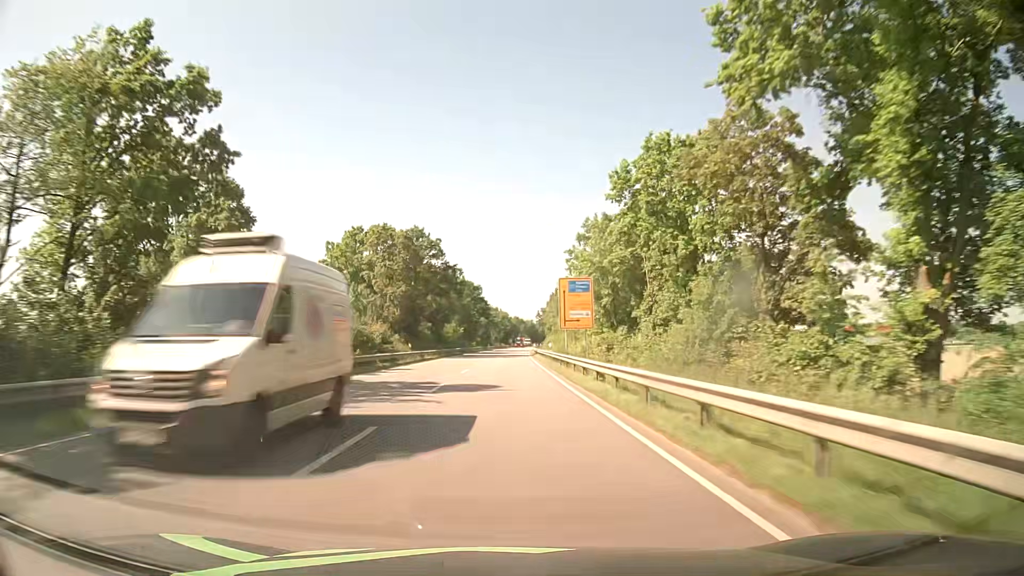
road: primary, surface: asphalt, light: Day
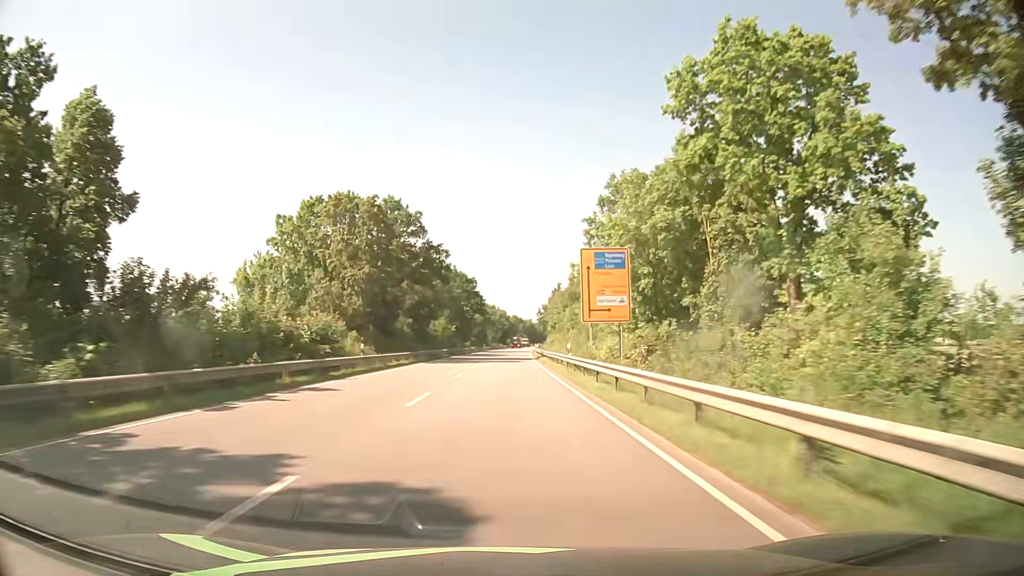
(0.0, +15.8) m; 0°
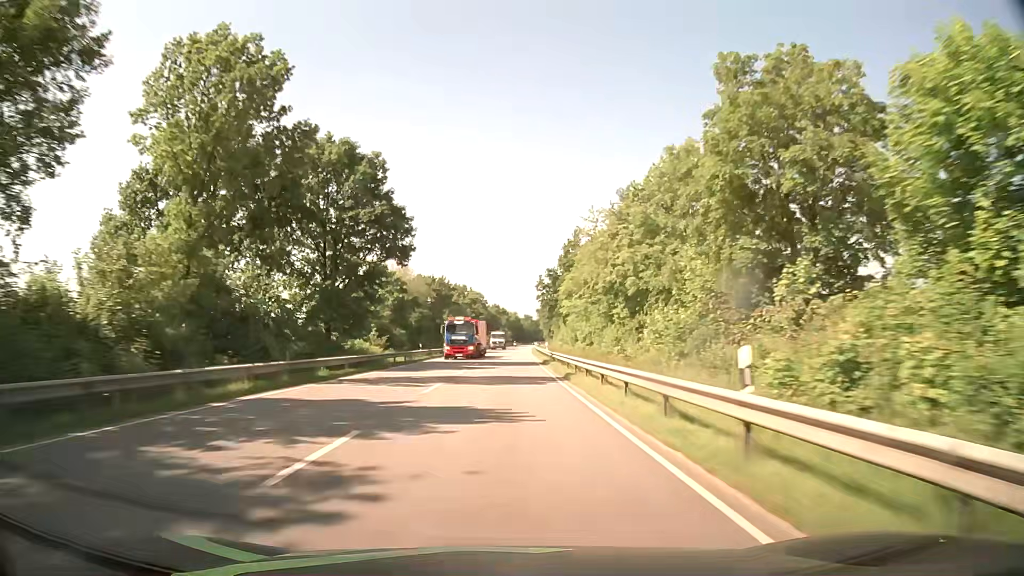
(+0.9, +79.2) m; +1°
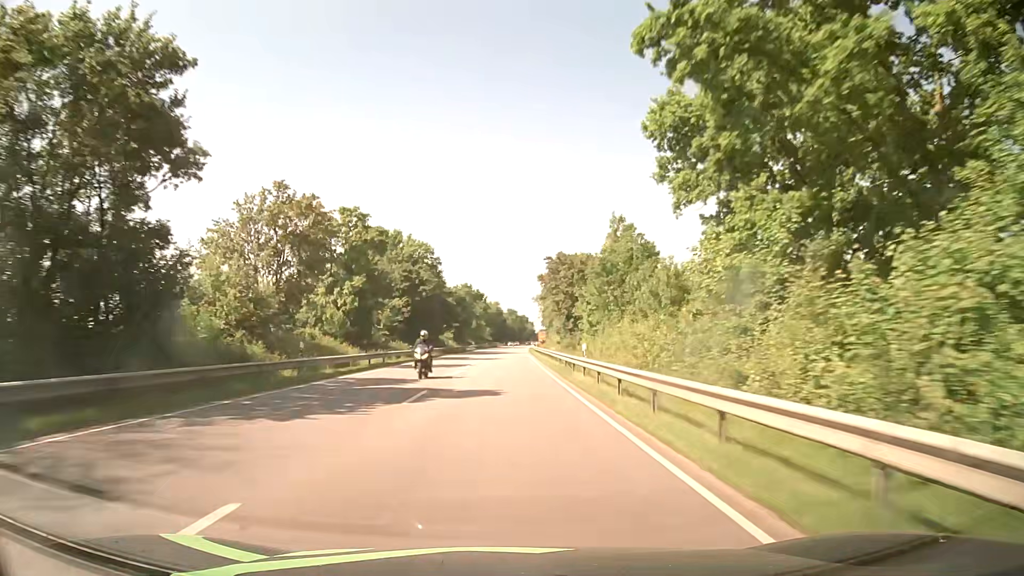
(+1.0, +79.1) m; +1°
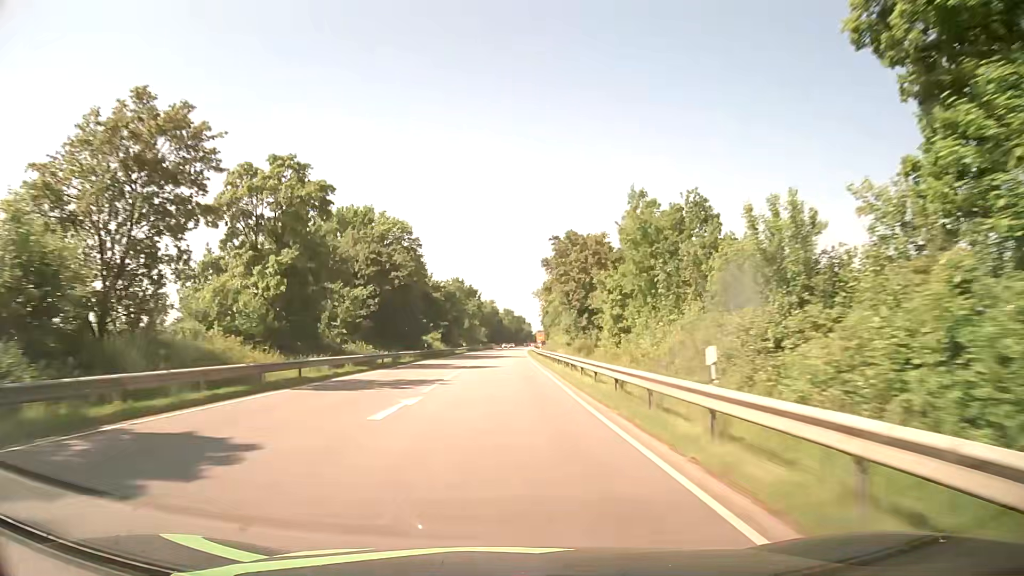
(+0.1, +15.8) m; +1°
(0, +10) (0, +20) (0, +30) (0, +40) (0, +50) (0, +60) (0, +70) (0, +80) (0, +90) (0, +100) m
